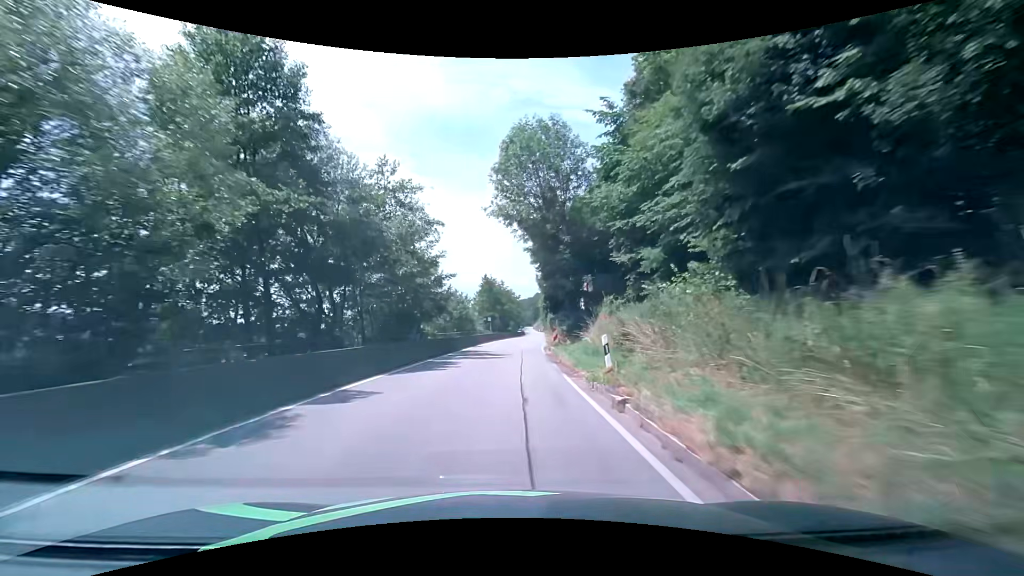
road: secondary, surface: asphalt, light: Day
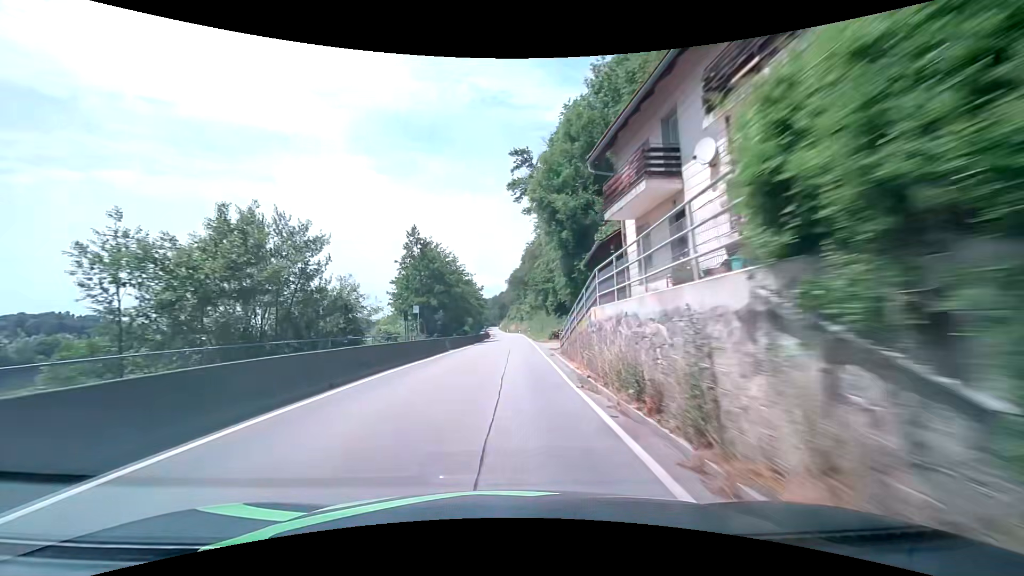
(+1.0, +40.3) m; +3°
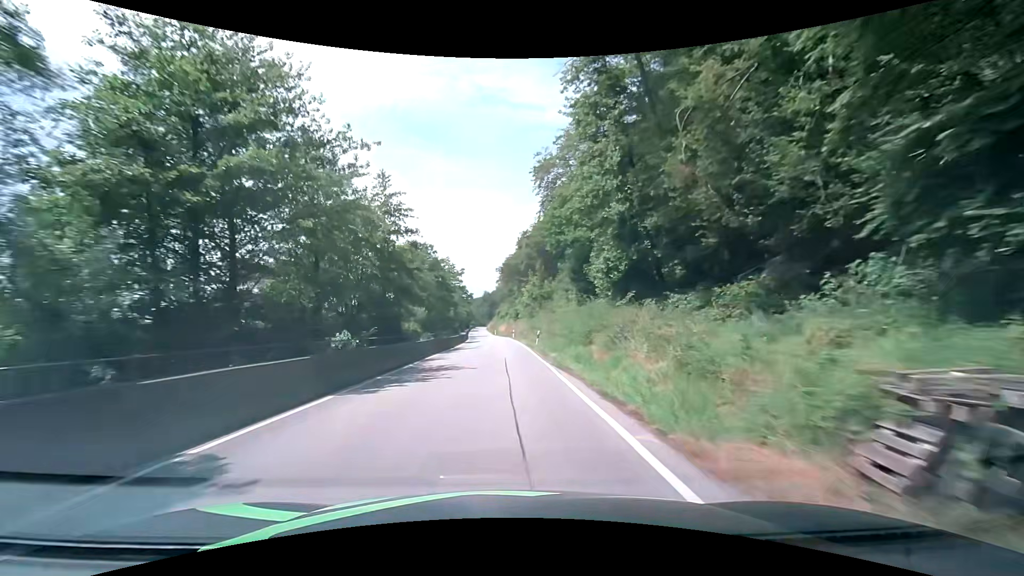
(+1.0, +40.8) m; +2°
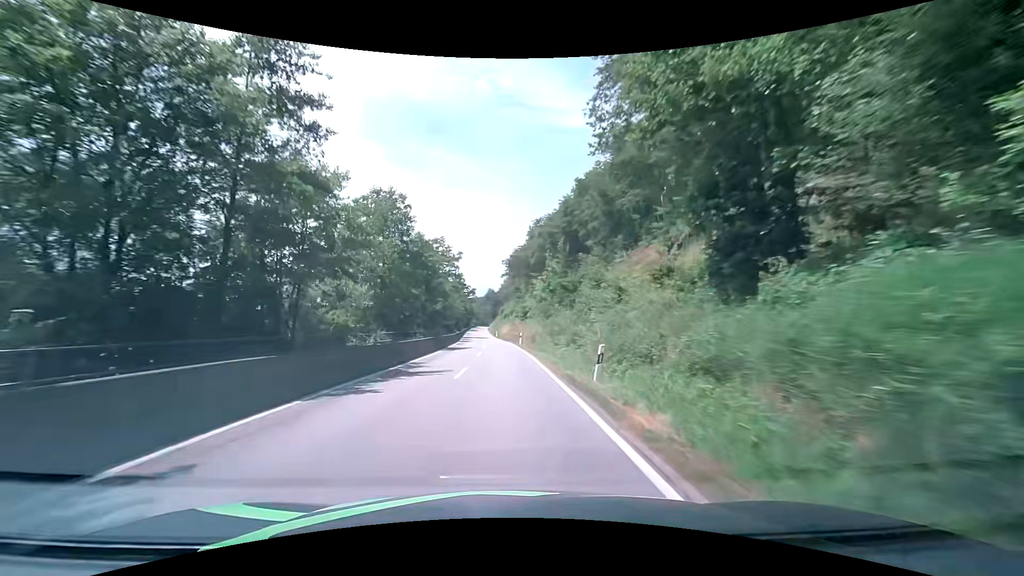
(-0.1, +20.5) m; -1°
